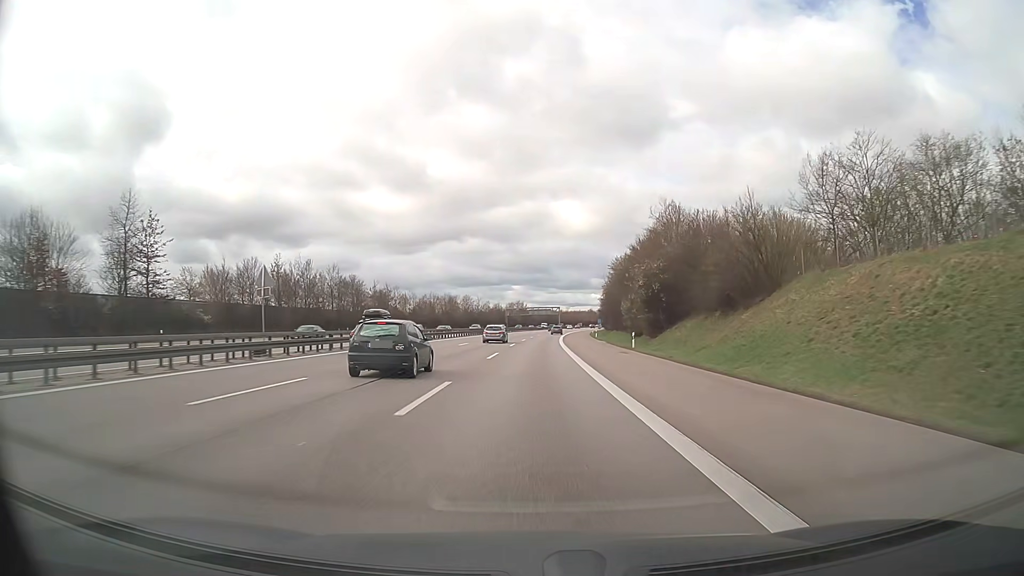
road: motorway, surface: asphalt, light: Day
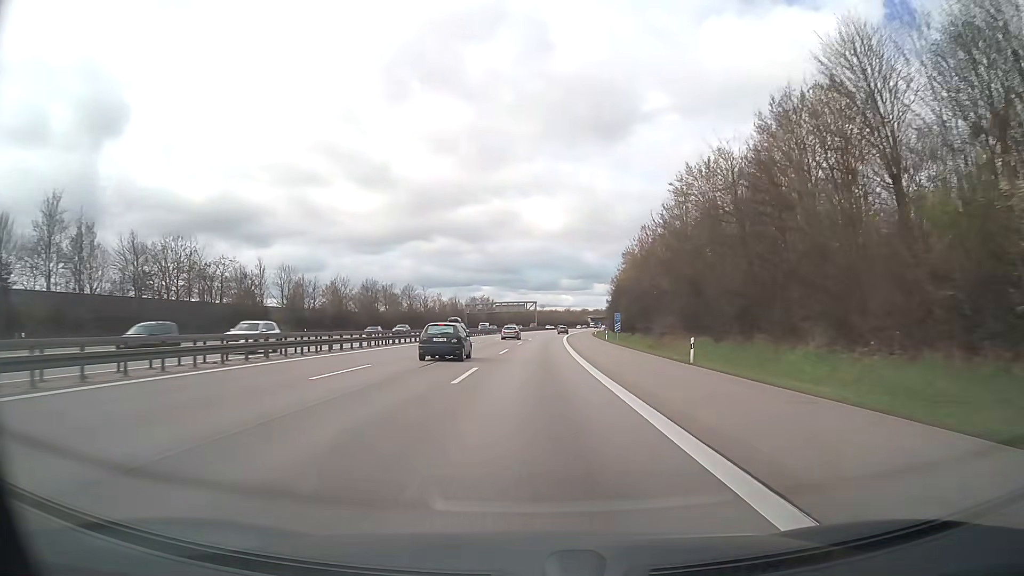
(+1.4, +66.6) m; +2°
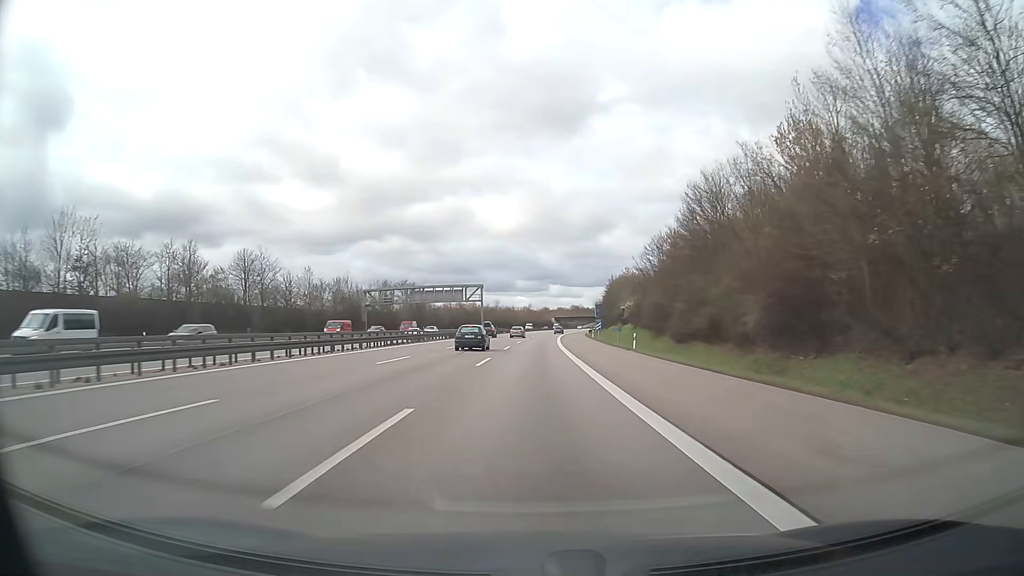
(+2.7, +83.1) m; +4°
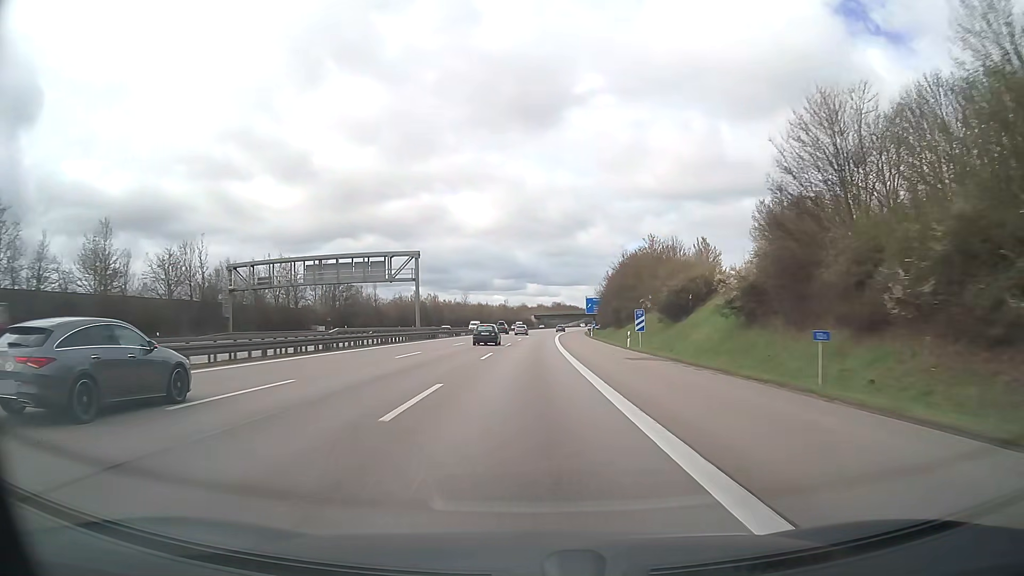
(+0.8, +49.9) m; +2°
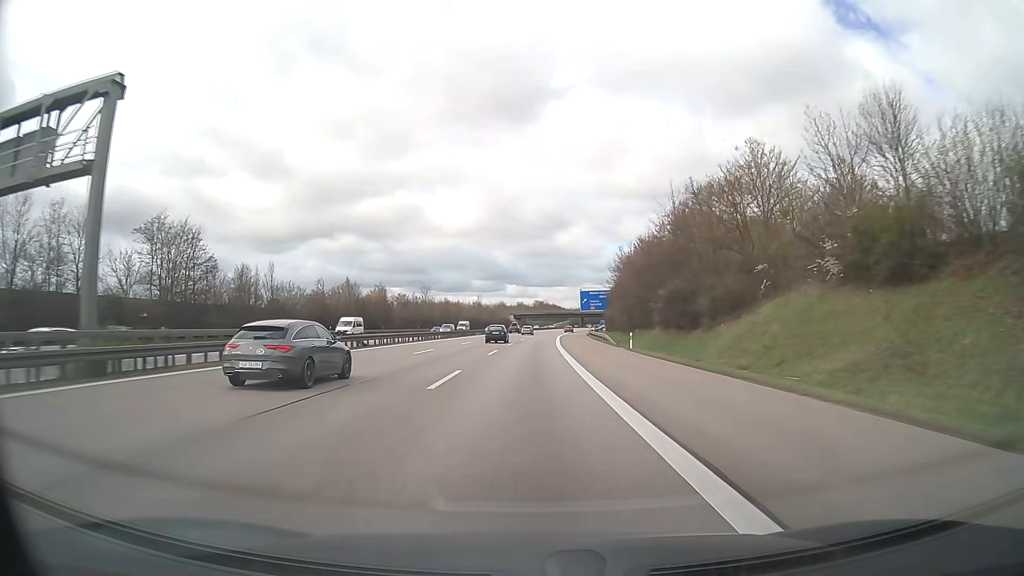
(+0.8, +50.0) m; +2°
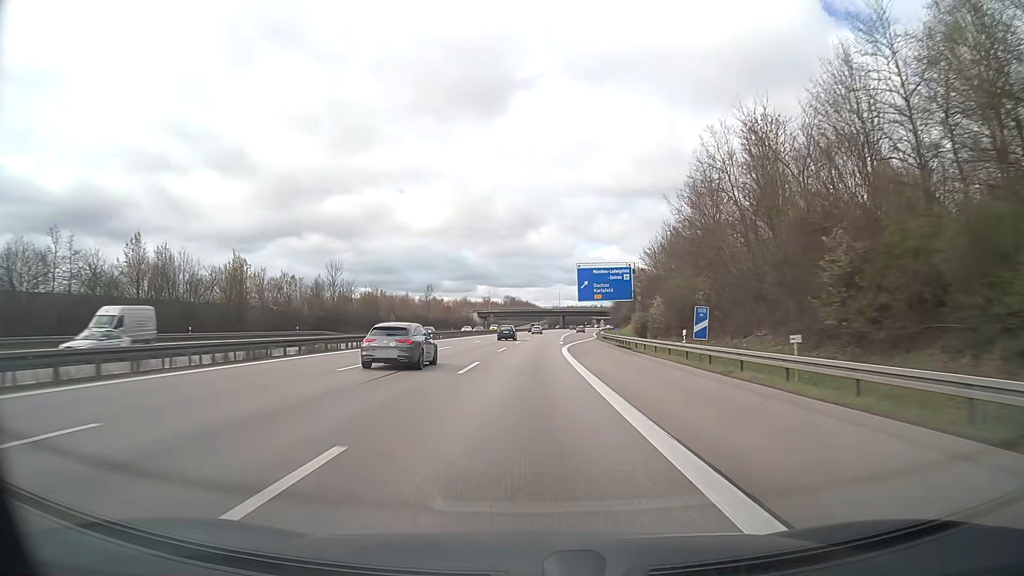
(+1.3, +66.7) m; +2°
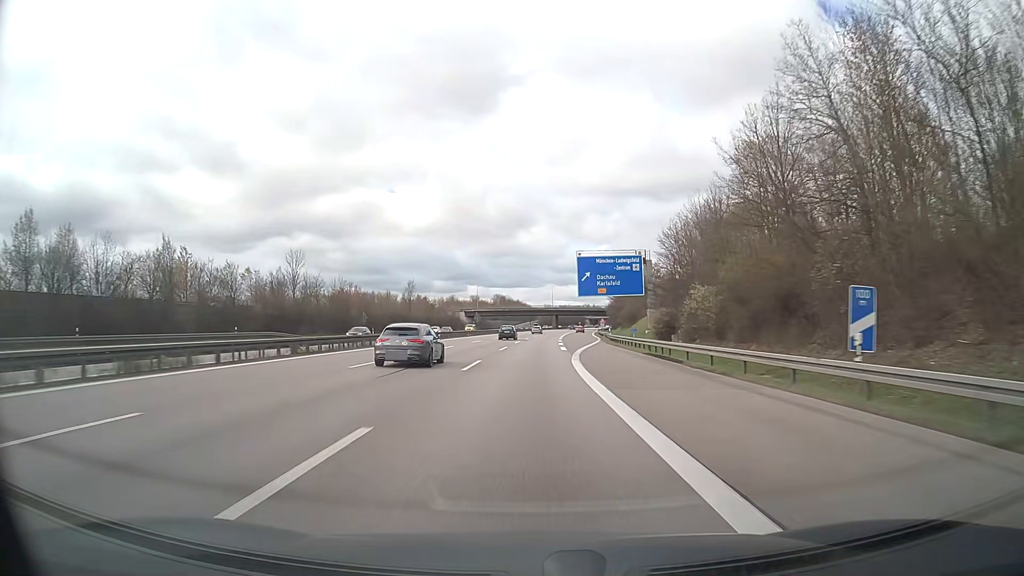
(+0.1, +16.7) m; +1°
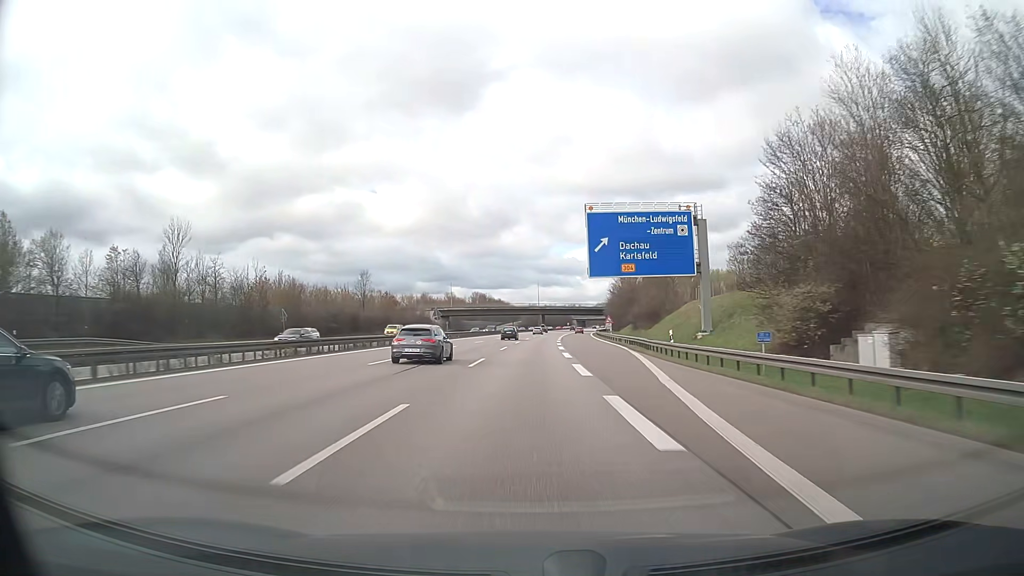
(+0.4, +33.3) m; +1°
(0, +10) (0, +20) (0, +30) (+1, +40) (+1, +50) (+1, +60) (+2, +70) (+2, +80) (+3, +90) (+3, +100) m
